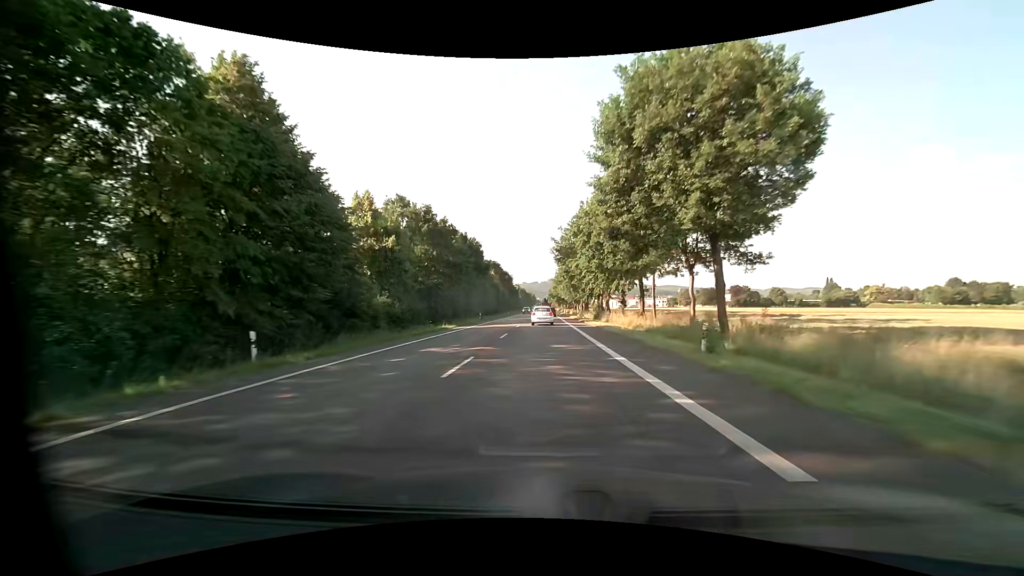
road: primary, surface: asphalt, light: Day
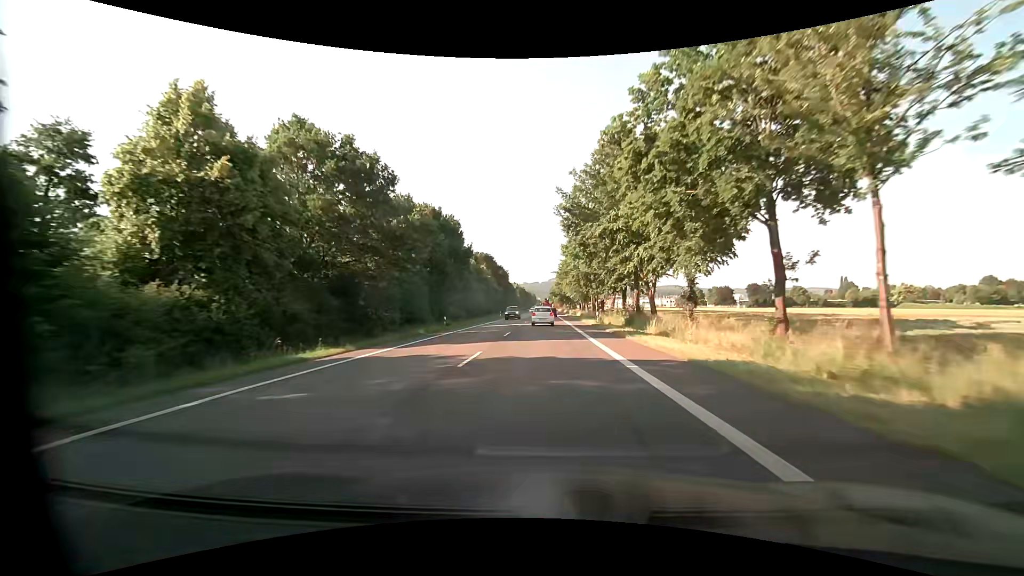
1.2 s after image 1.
(0.0, +22.9) m; 0°
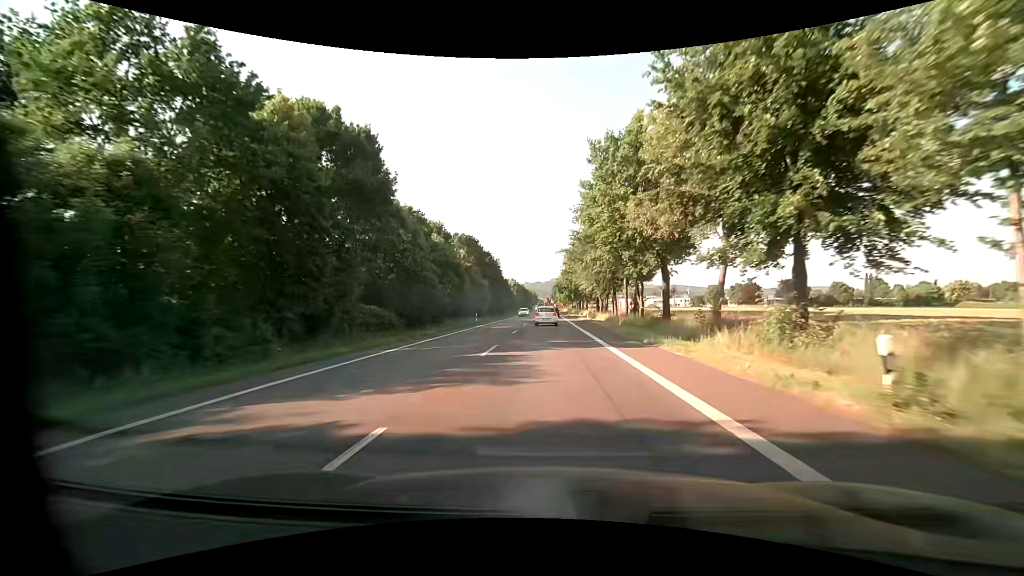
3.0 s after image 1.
(-0.1, +34.1) m; -1°
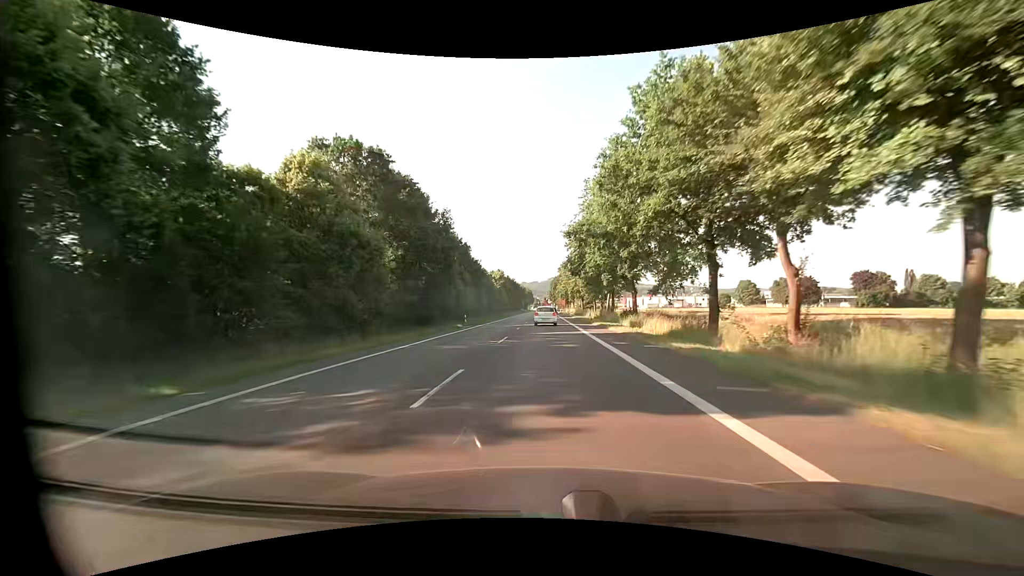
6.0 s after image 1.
(+0.4, +56.4) m; 0°
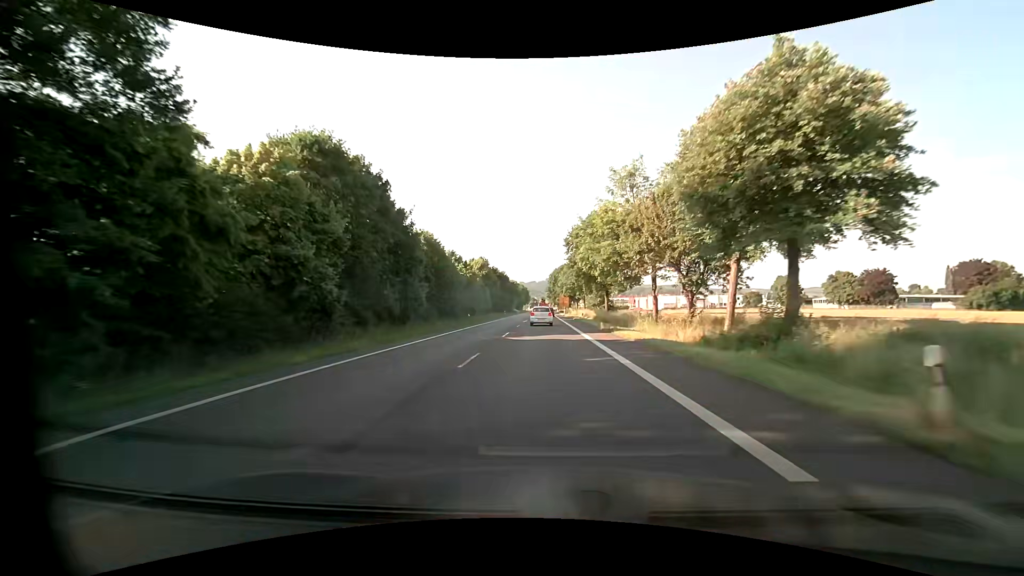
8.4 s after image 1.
(+0.3, +45.0) m; 0°
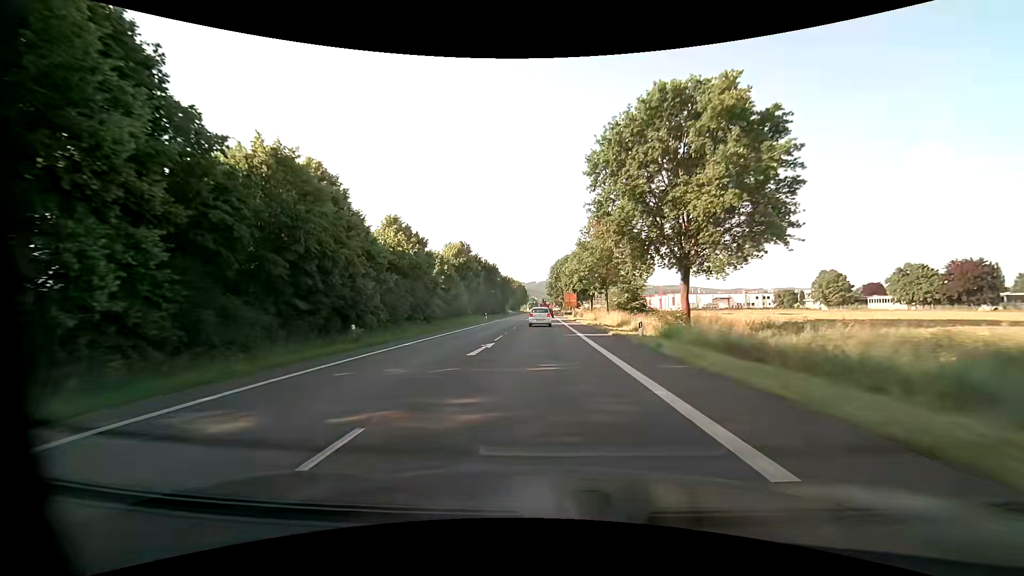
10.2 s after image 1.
(+0.1, +33.8) m; 0°
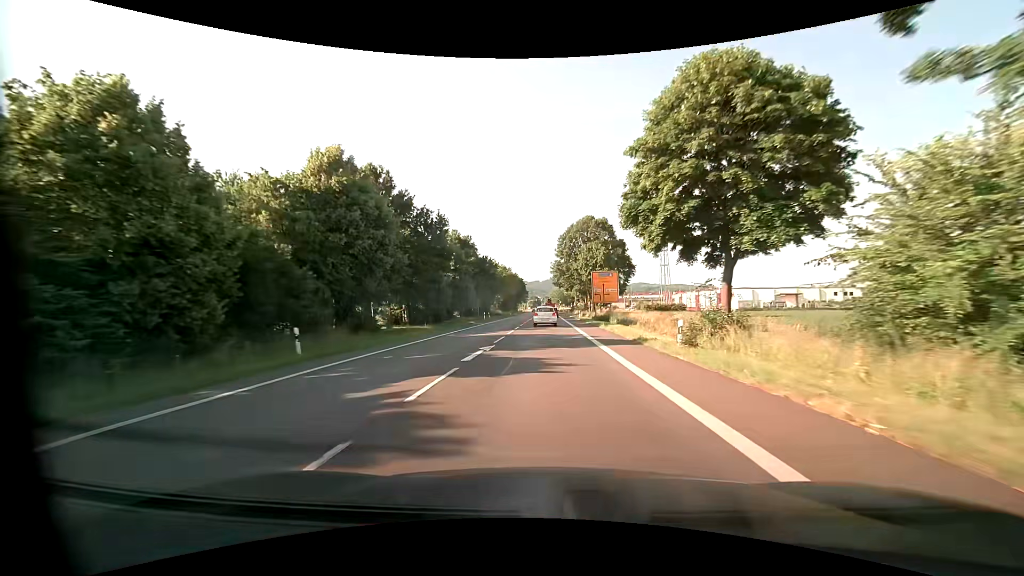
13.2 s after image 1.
(-0.4, +56.6) m; -1°
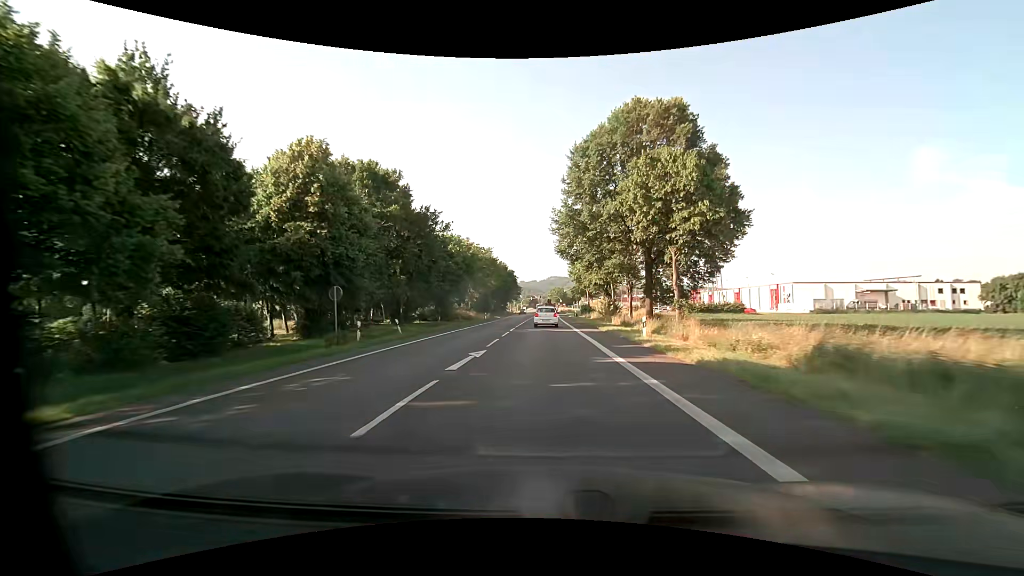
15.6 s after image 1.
(+0.1, +44.6) m; 0°
(0, +10) (0, +20) (0, +30) (0, +40) (0, +50) (0, +60) (0, +70) (0, +80) (0, +90) (0, +100) m
